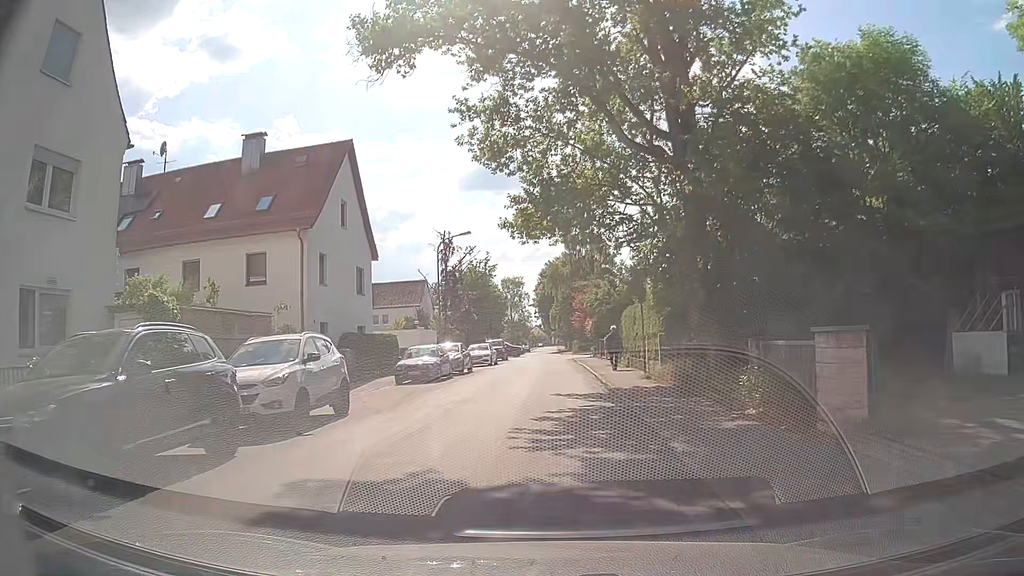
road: unclassified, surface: asphalt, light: Day
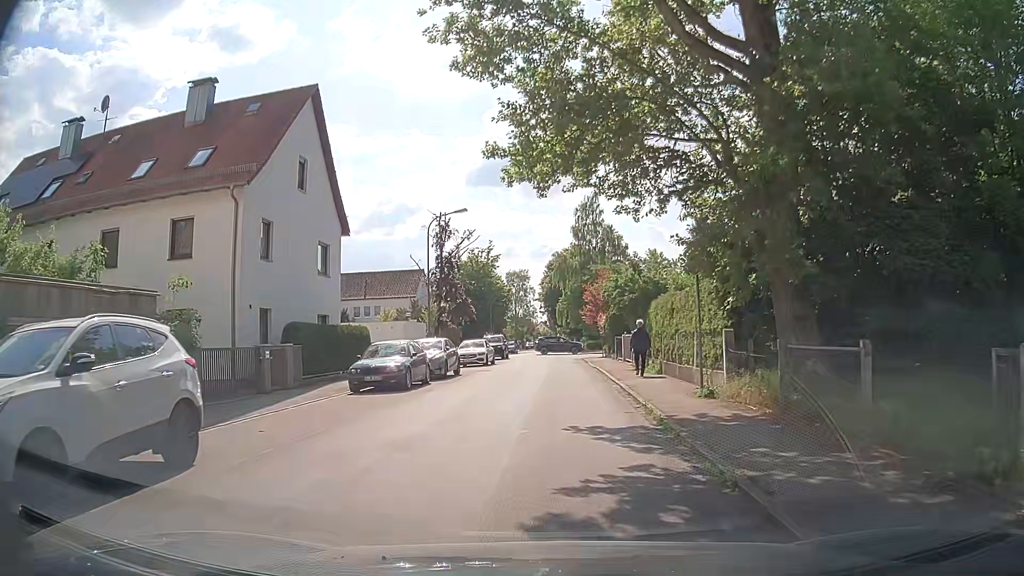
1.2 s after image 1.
(-0.1, +6.8) m; -1°
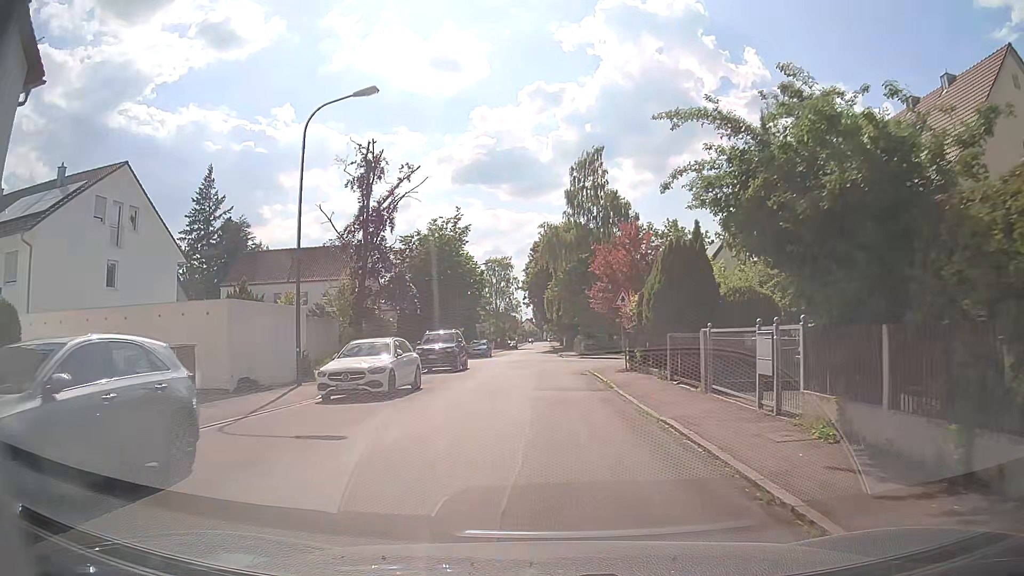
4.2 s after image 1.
(+0.2, +20.4) m; +1°
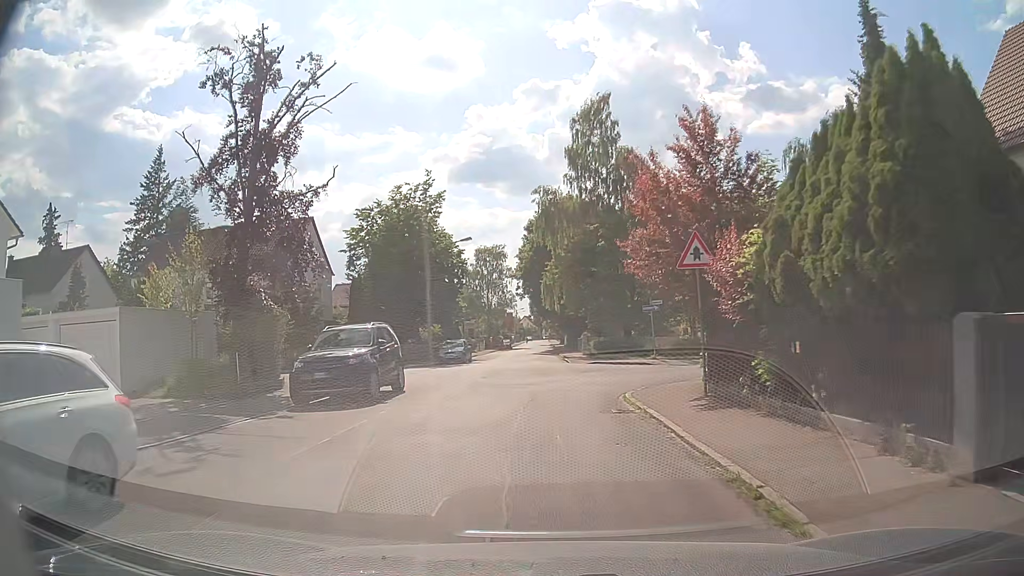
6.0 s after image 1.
(0.0, +14.4) m; 0°
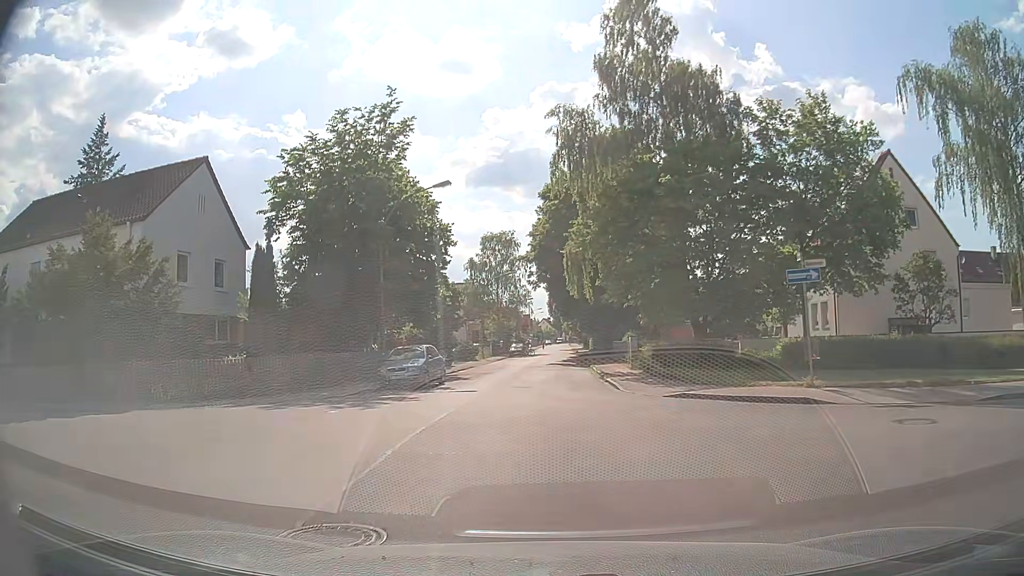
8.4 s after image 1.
(-0.3, +18.0) m; -2°
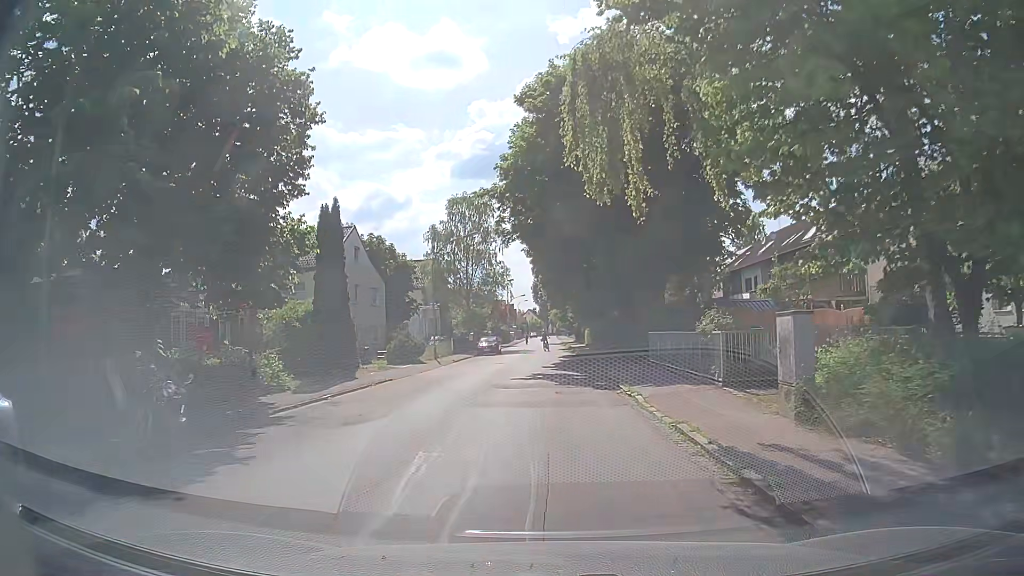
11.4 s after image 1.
(+0.2, +20.9) m; +2°
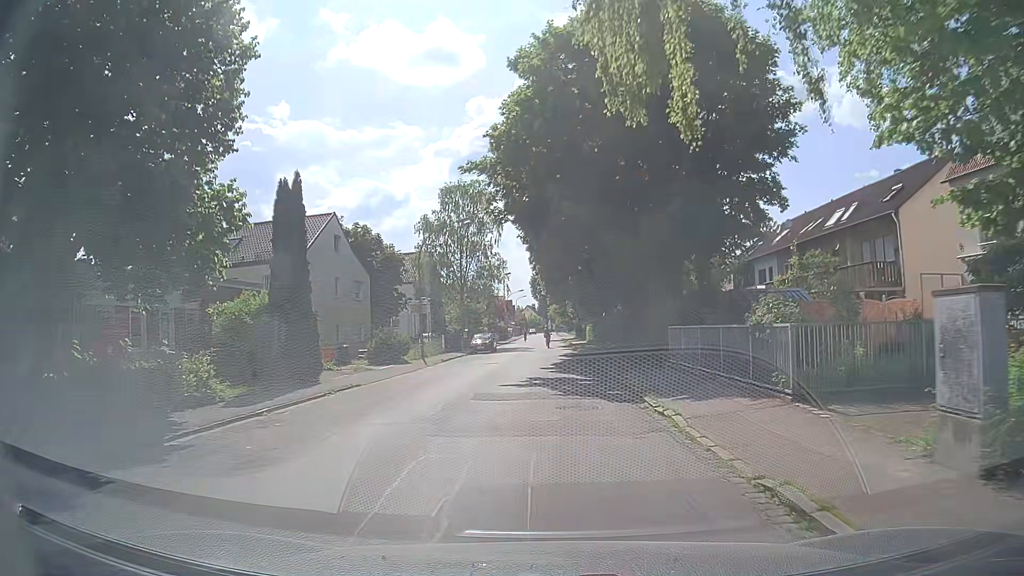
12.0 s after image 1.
(0.0, +4.2) m; 0°
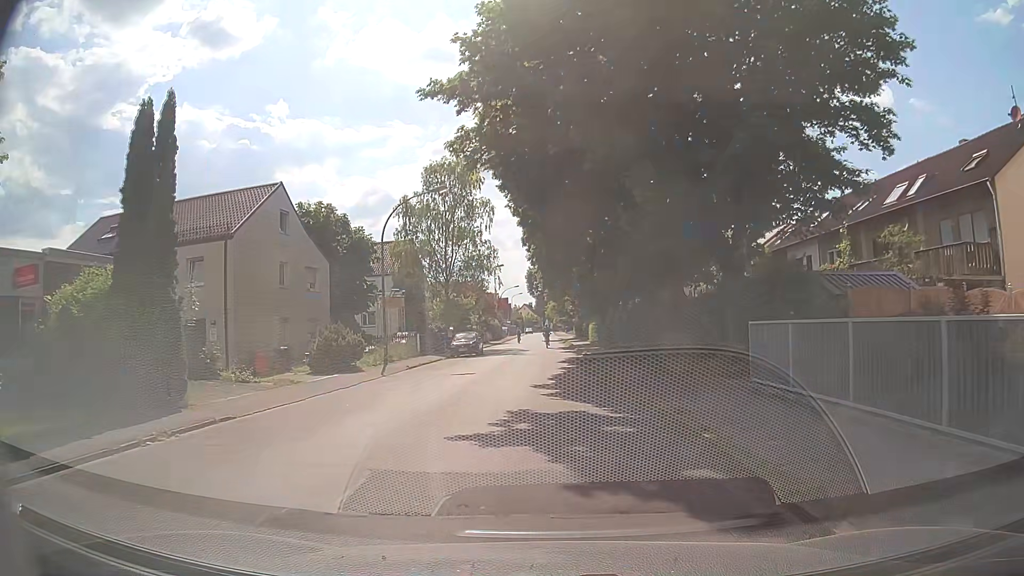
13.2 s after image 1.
(-0.1, +8.7) m; -2°
(0, +10) (+1, +20) (+1, +30) (+1, +40) (+2, +50) (+2, +60) (+2, +70) (+3, +80) (+3, +90) (+4, +100) m
